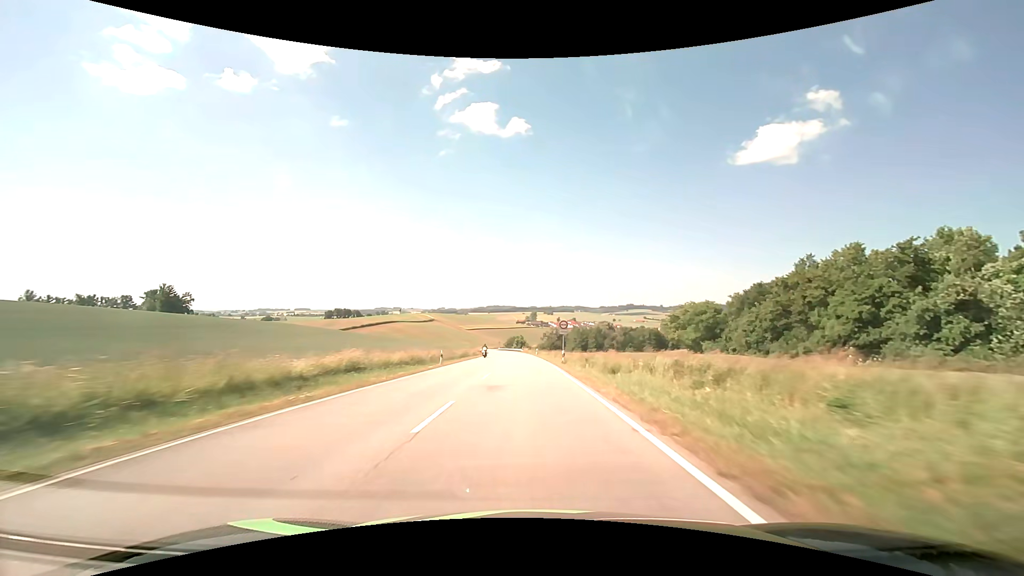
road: secondary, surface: asphalt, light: Day
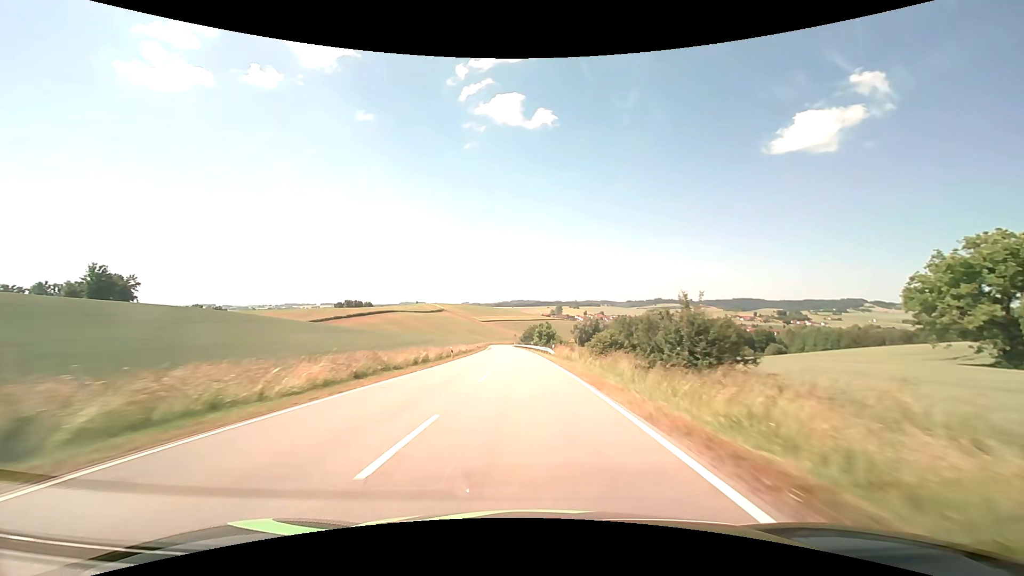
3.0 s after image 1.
(-1.7, +74.6) m; -3°
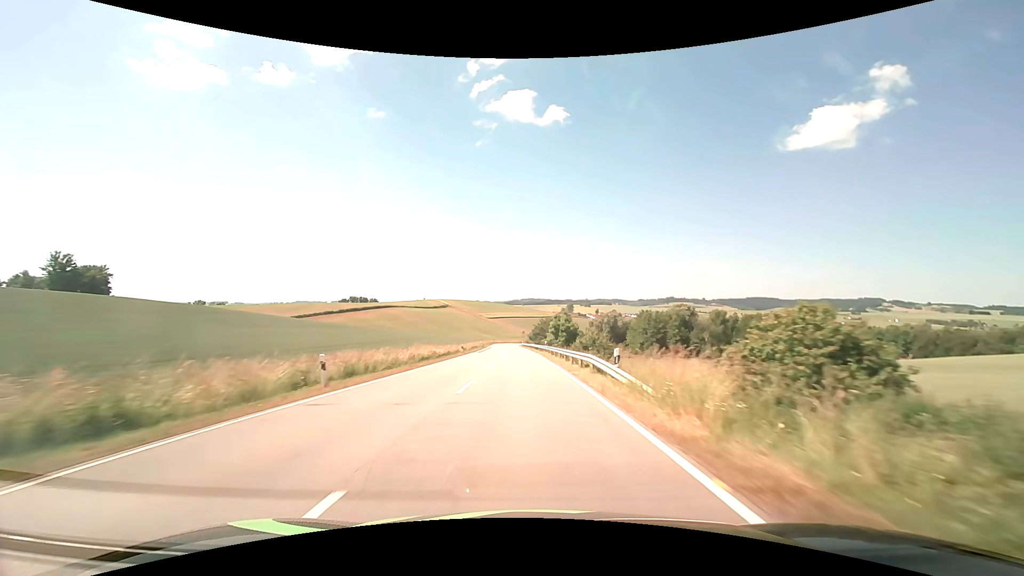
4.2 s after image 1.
(-0.3, +28.2) m; -1°
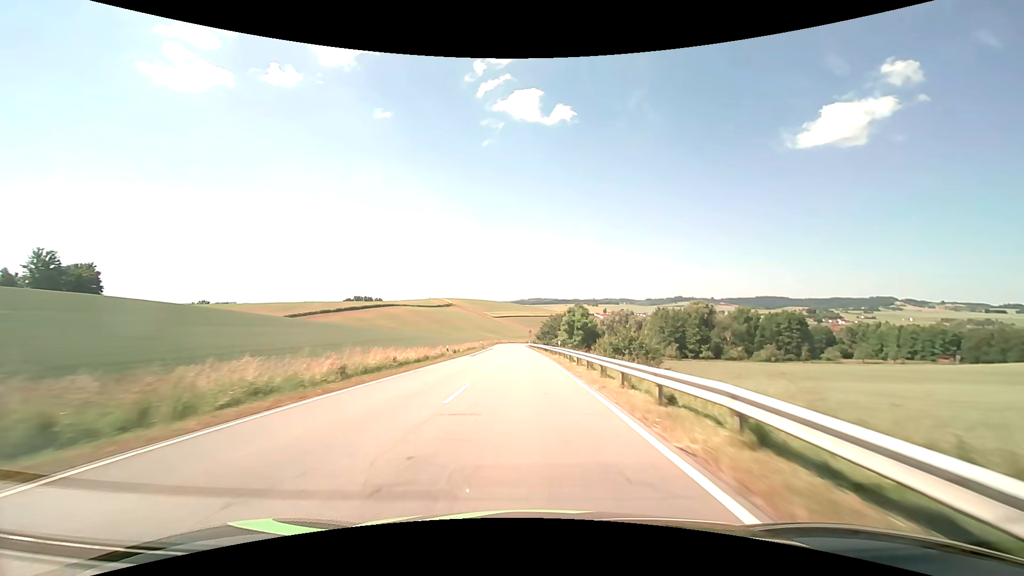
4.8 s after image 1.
(-0.1, +13.4) m; -1°
